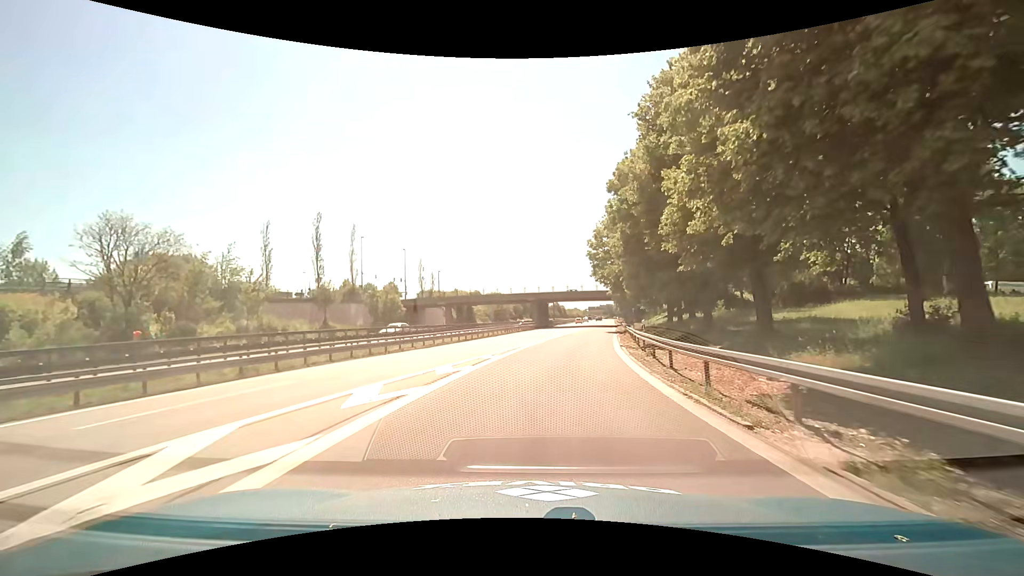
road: motorway_link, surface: asphalt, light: Day
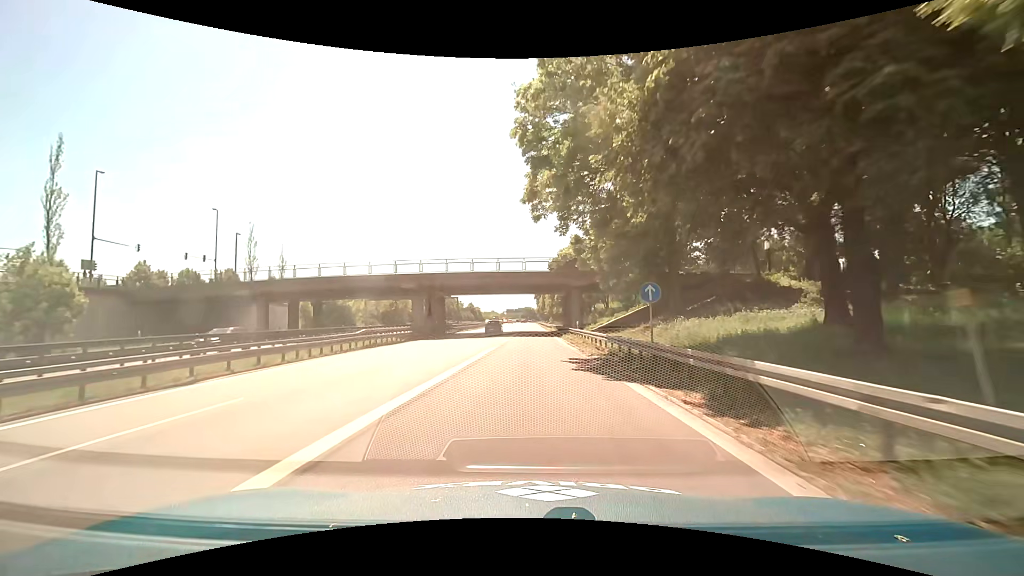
(+4.4, +39.3) m; +10°
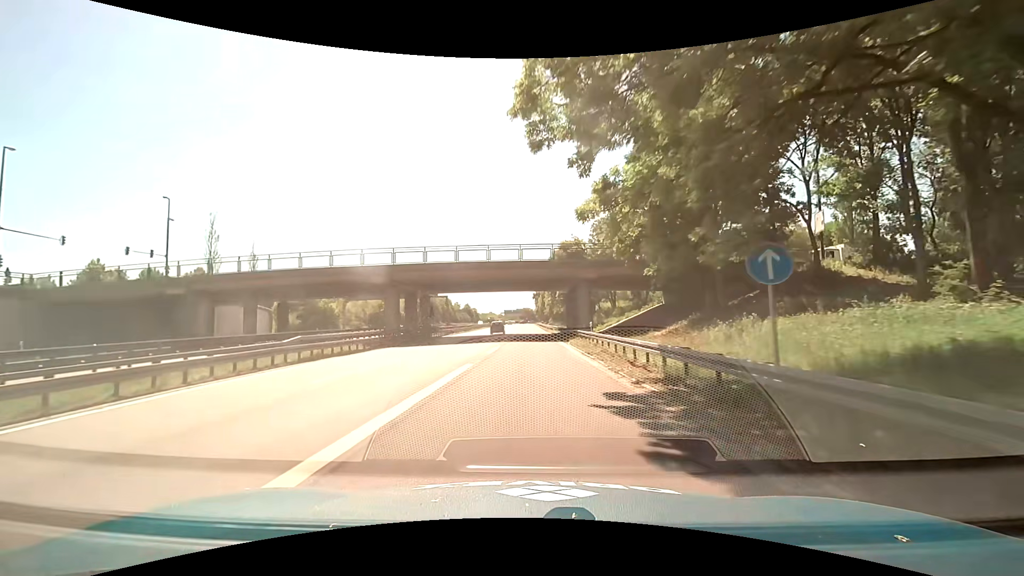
(0.0, +9.2) m; 0°
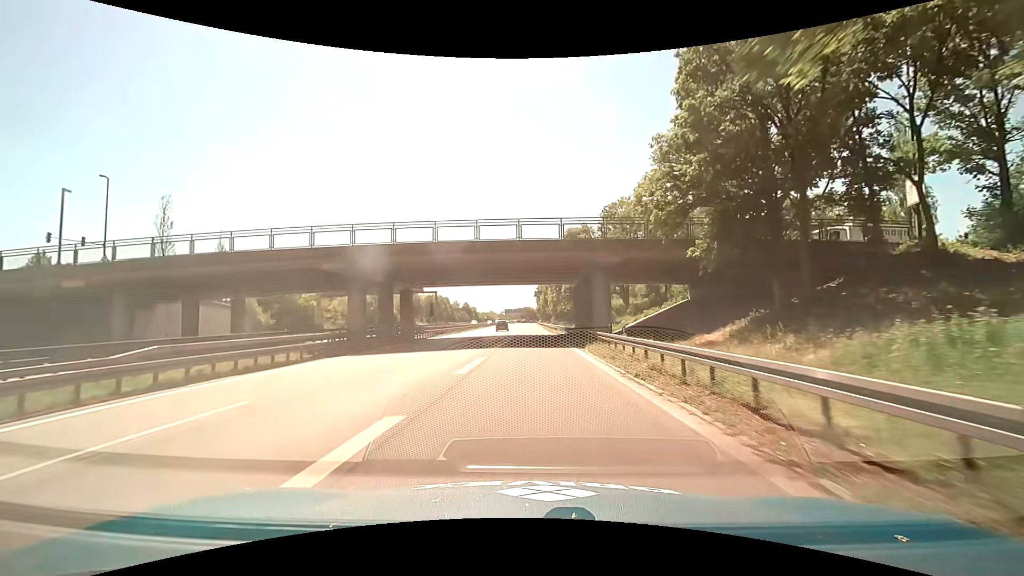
(0.0, +9.5) m; +1°
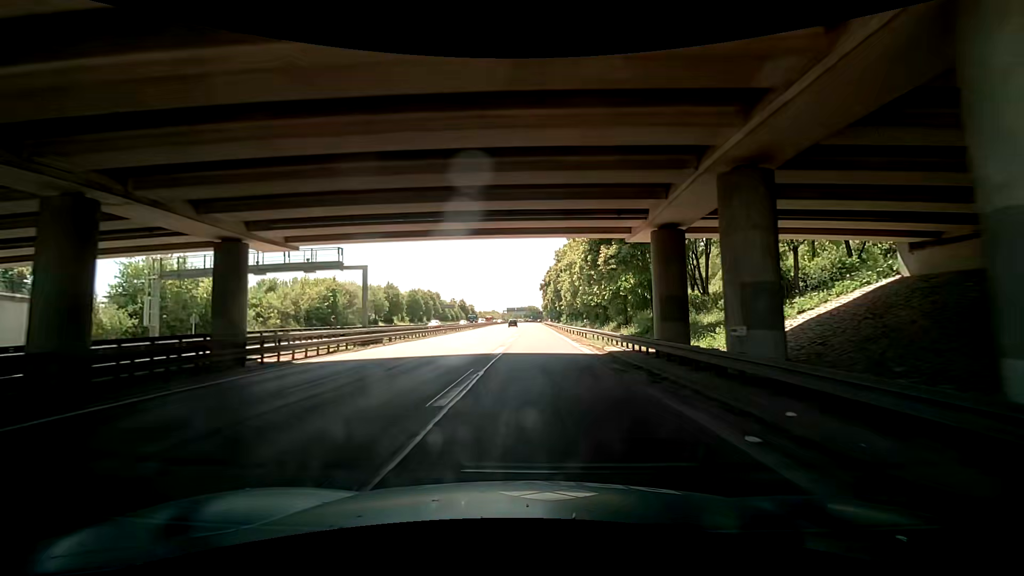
(-0.1, +29.4) m; -1°
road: motorway
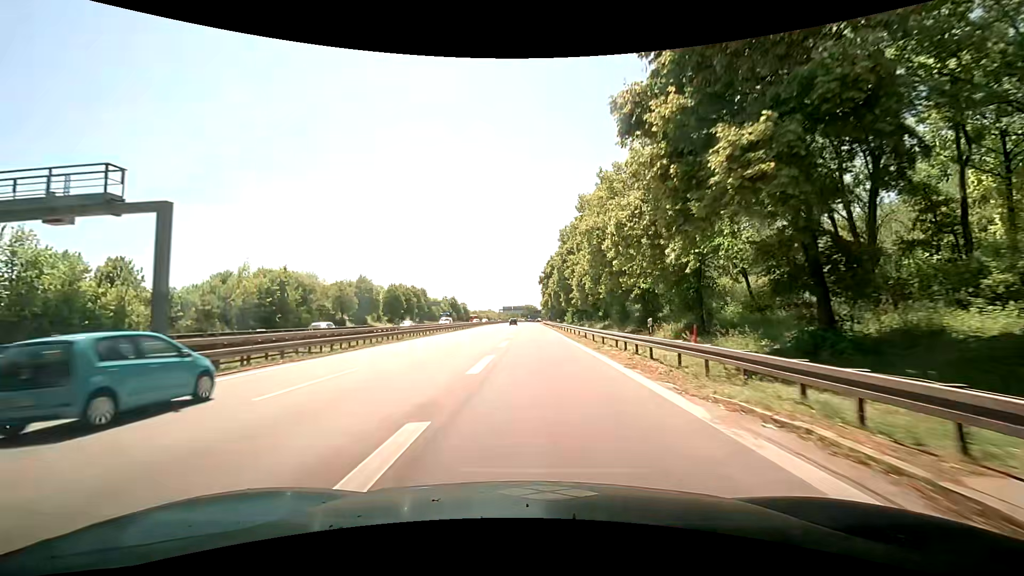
(+0.7, +19.5) m; +3°
(0, +10) (-1, +20) (-1, +30) (-2, +40) (-2, +50) (-3, +60) (-4, +70) (-5, +80) (-6, +90) (-6, +100) m
